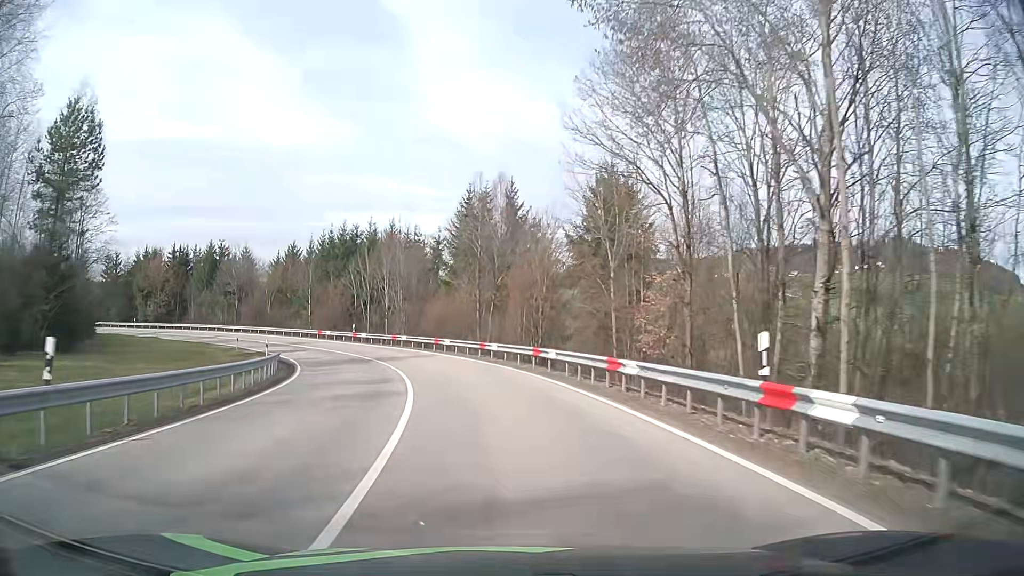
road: secondary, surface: asphalt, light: Day
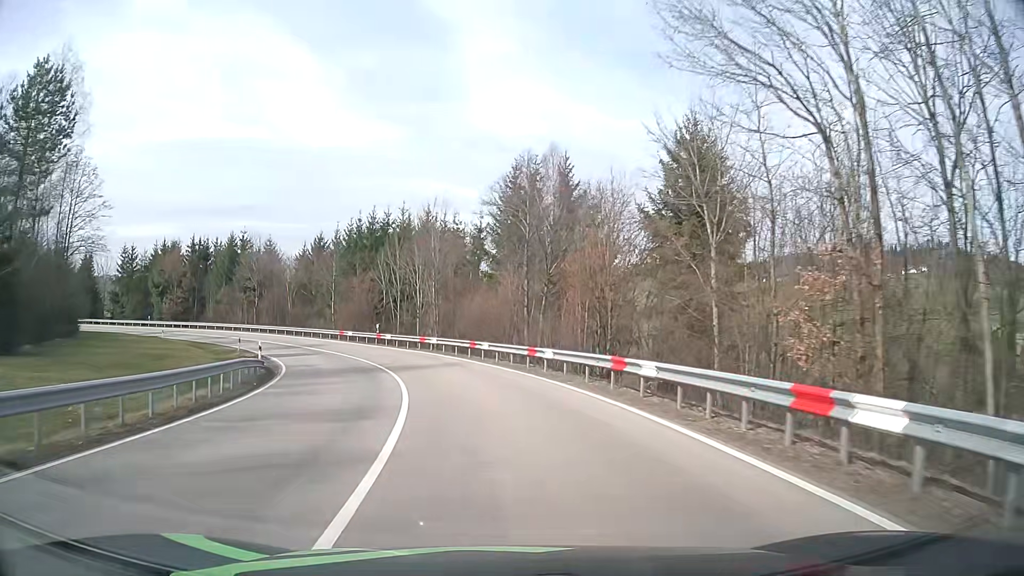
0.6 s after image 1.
(-0.4, +8.6) m; -5°
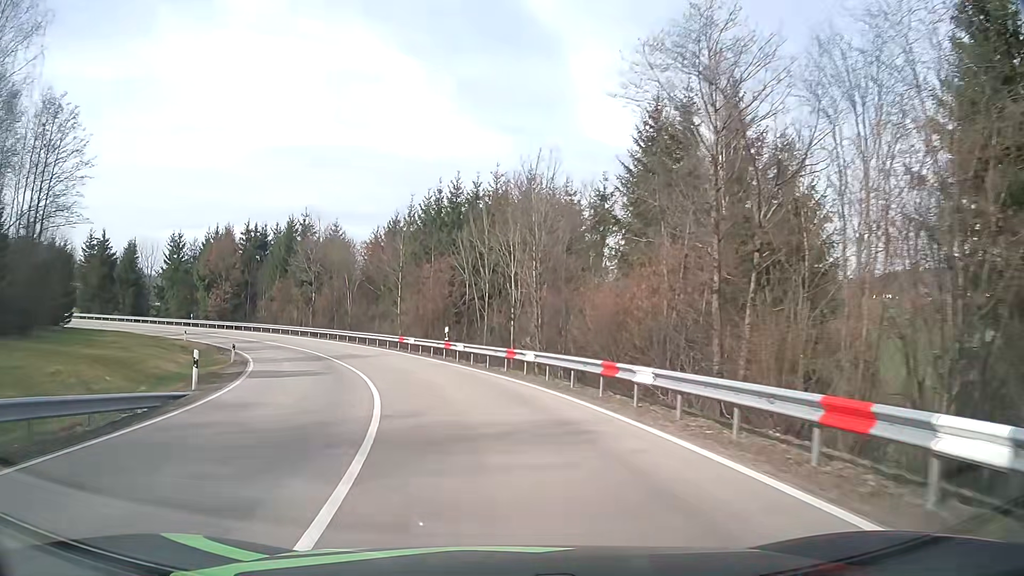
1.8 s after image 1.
(-1.1, +16.5) m; -9°
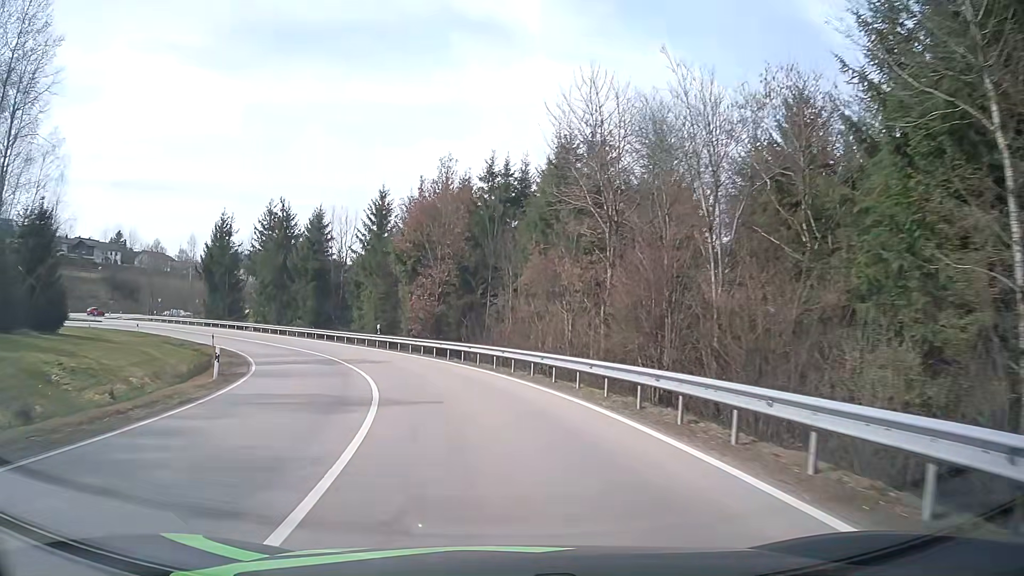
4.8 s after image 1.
(-9.0, +37.2) m; -28°
